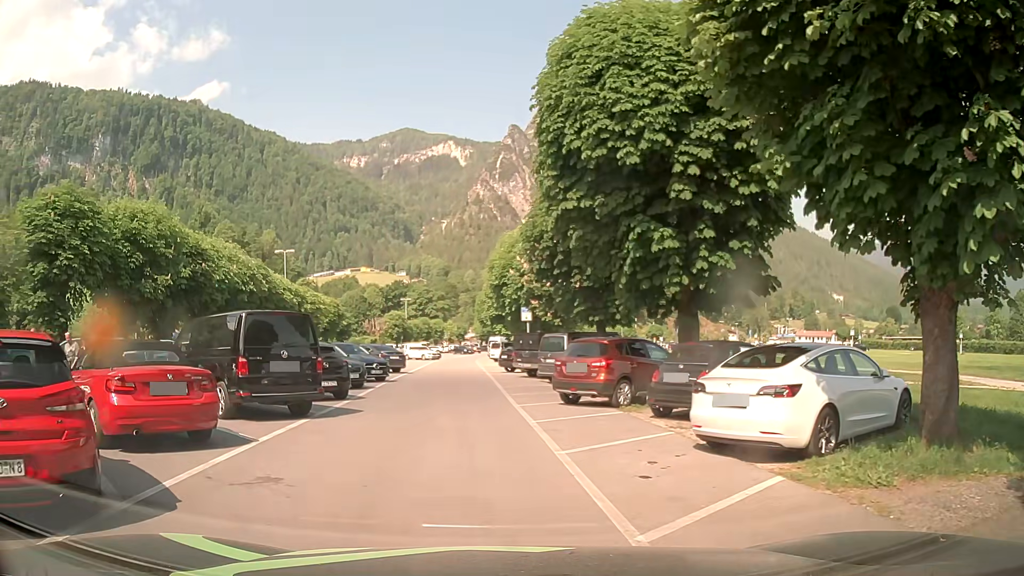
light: Day
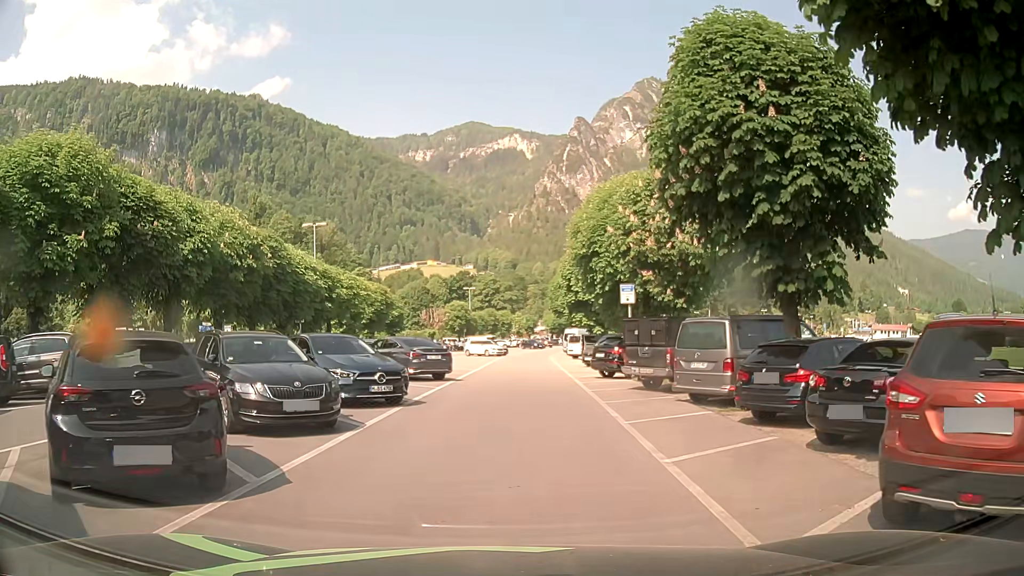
(-0.6, +11.7) m; -5°
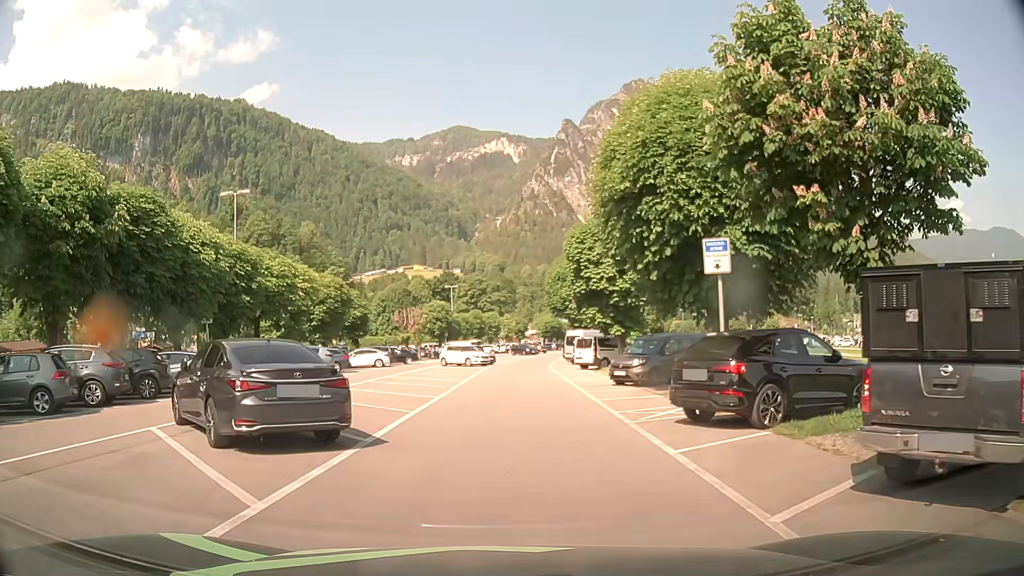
(+0.2, +13.4) m; +1°
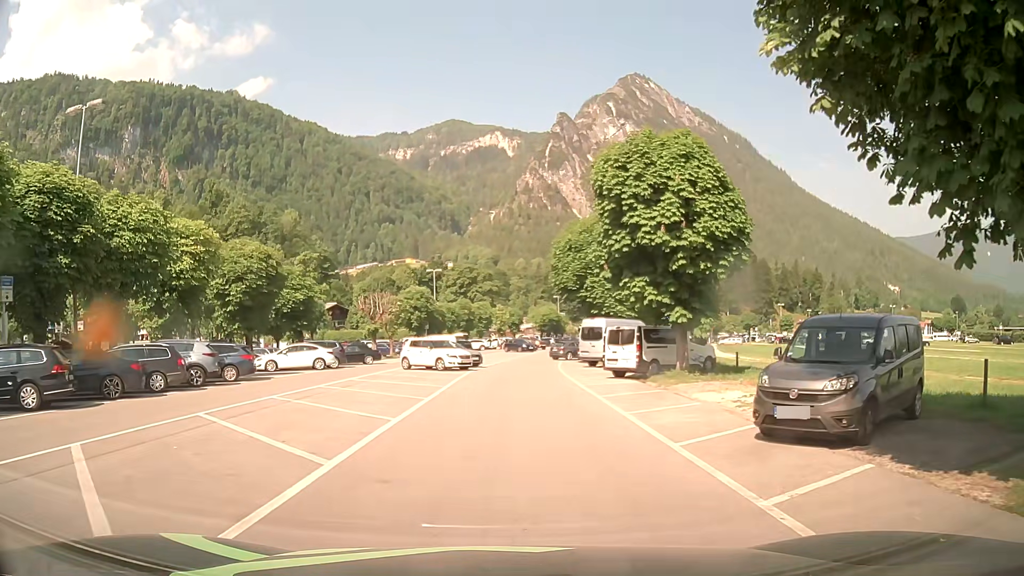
(+0.2, +15.0) m; 0°
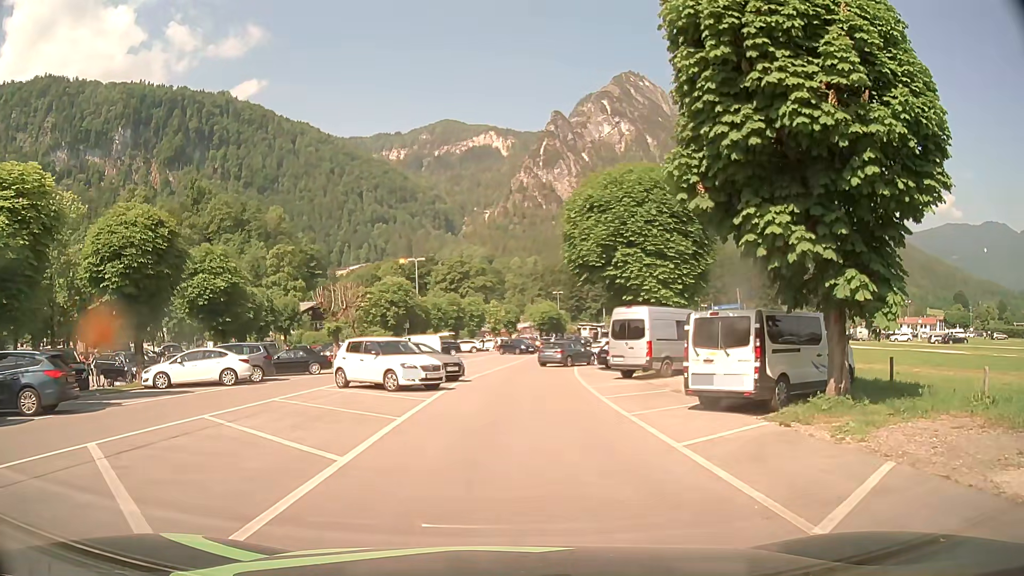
(+0.1, +12.2) m; 0°
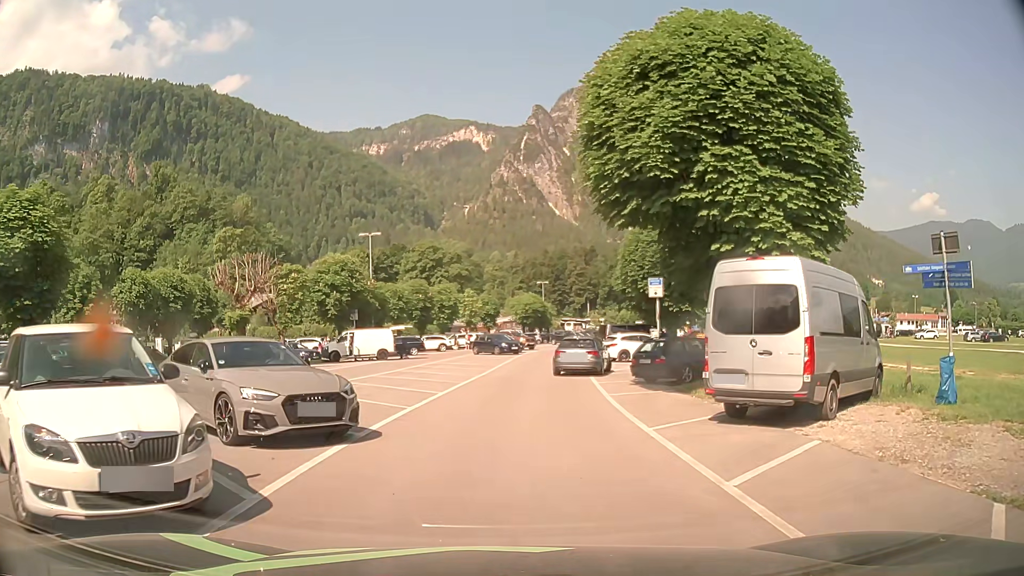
(+0.4, +14.4) m; +3°
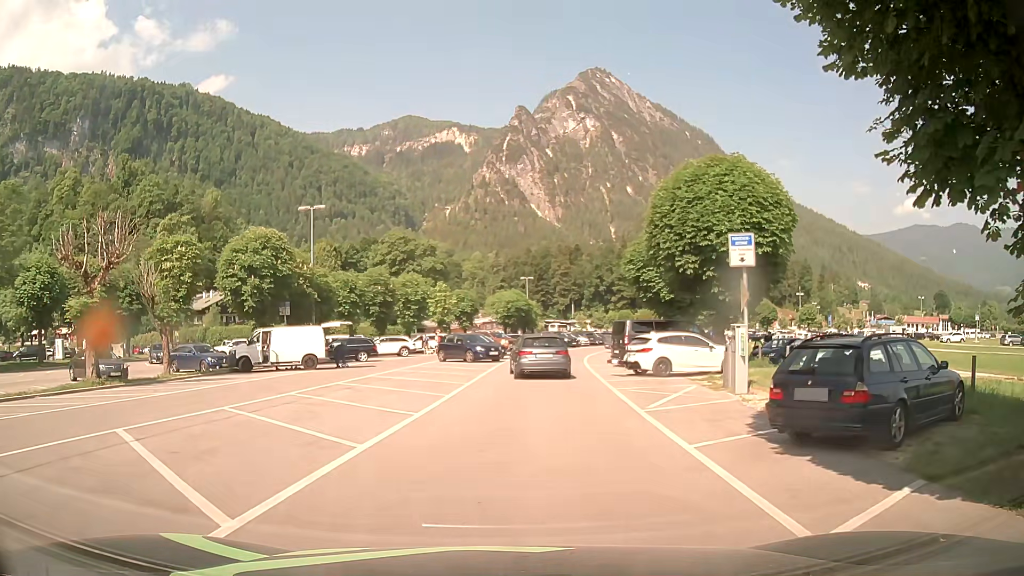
(+0.2, +12.2) m; +2°
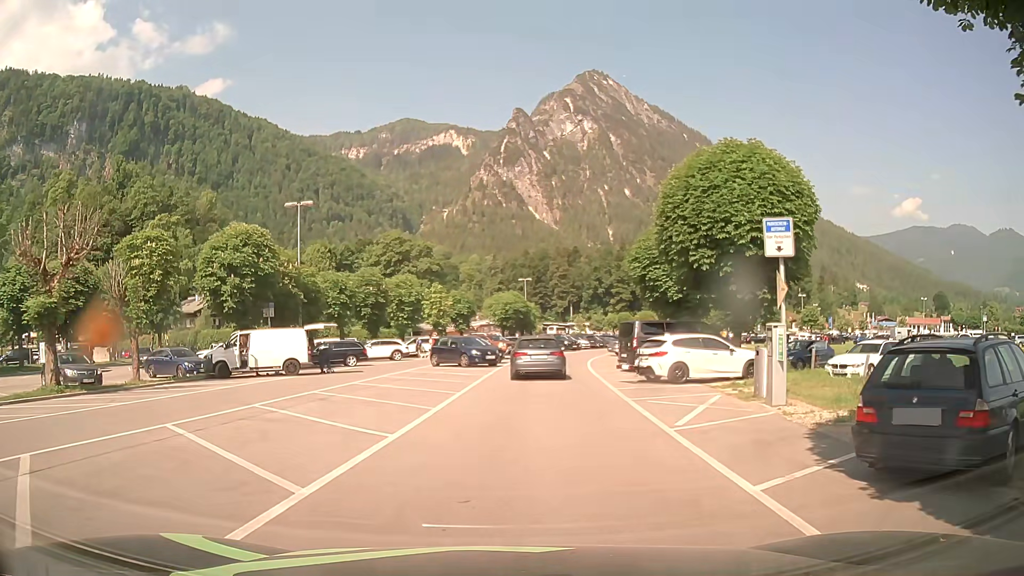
(0.0, +2.4) m; -1°
